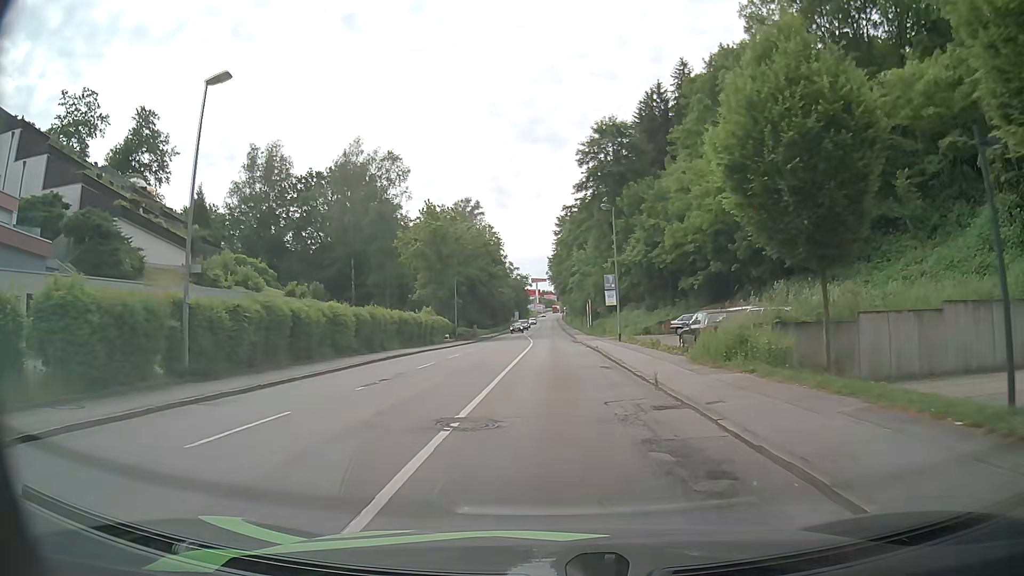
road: tertiary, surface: asphalt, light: Day
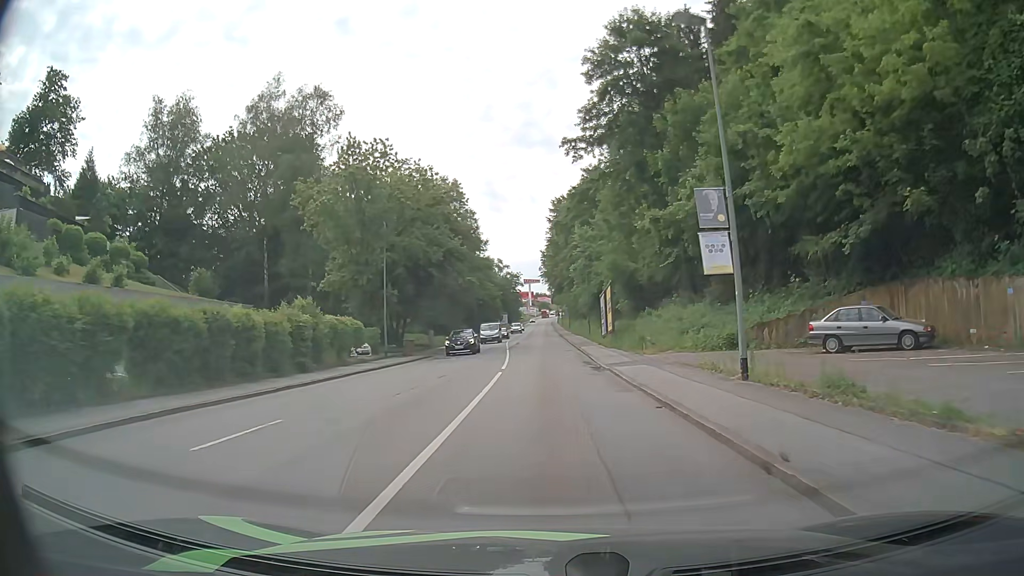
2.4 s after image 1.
(0.0, +26.7) m; 0°
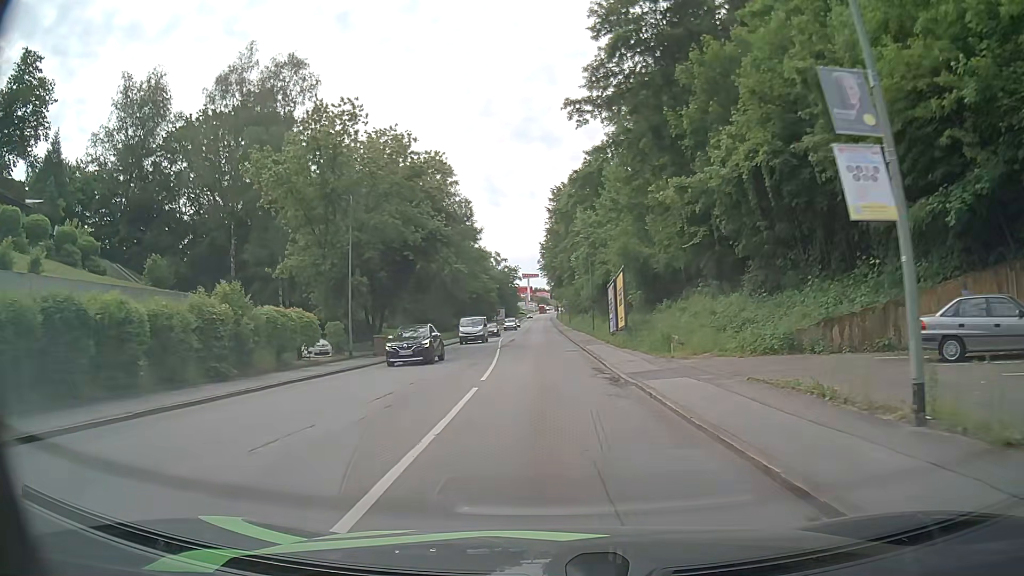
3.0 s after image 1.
(0.0, +6.9) m; -1°
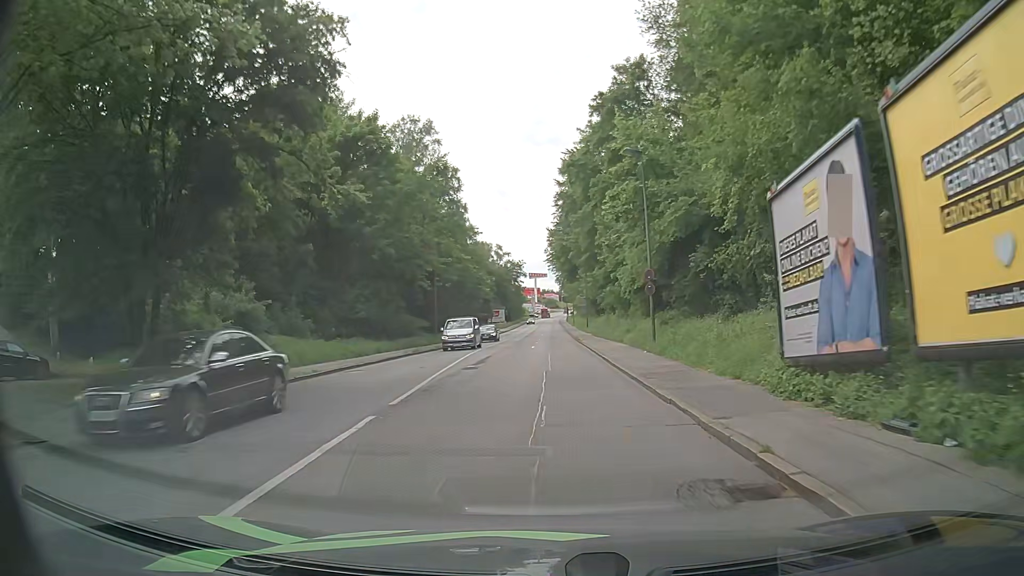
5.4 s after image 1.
(+0.2, +28.6) m; 0°
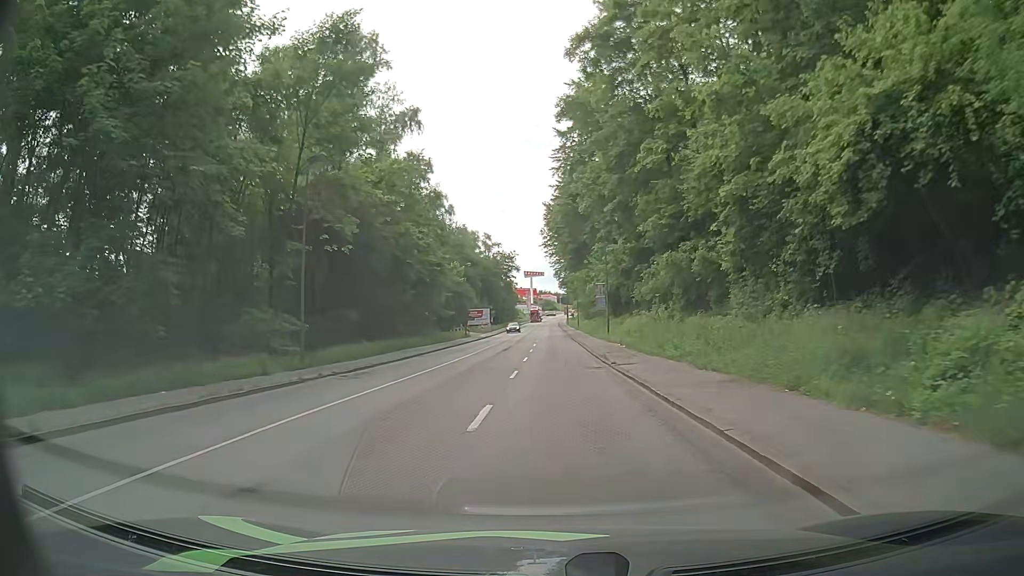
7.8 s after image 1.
(0.0, +29.5) m; 0°
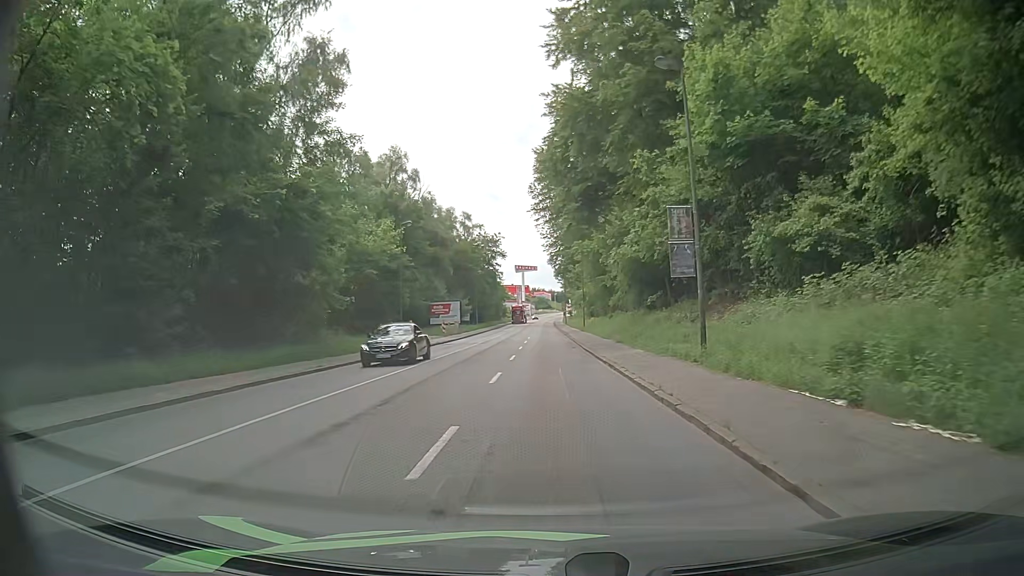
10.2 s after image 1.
(+0.1, +30.3) m; +1°
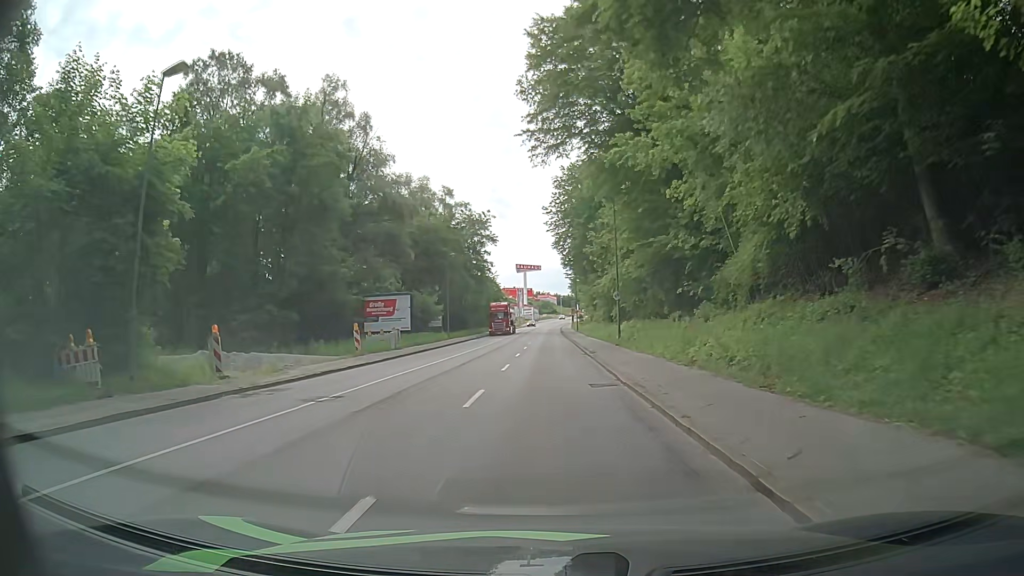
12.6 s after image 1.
(-0.1, +30.6) m; -1°
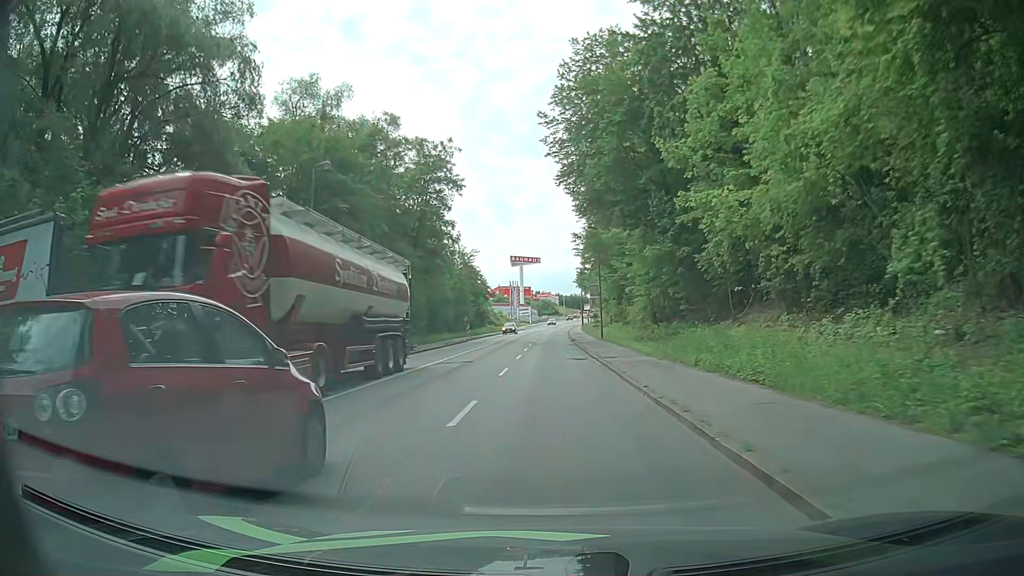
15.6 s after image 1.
(-0.2, +38.3) m; 0°
(0, +10) (0, +20) (0, +30) (0, +40) (0, +50) (0, +60) (0, +70) (+1, +80) (+1, +90) (+1, +100) m
